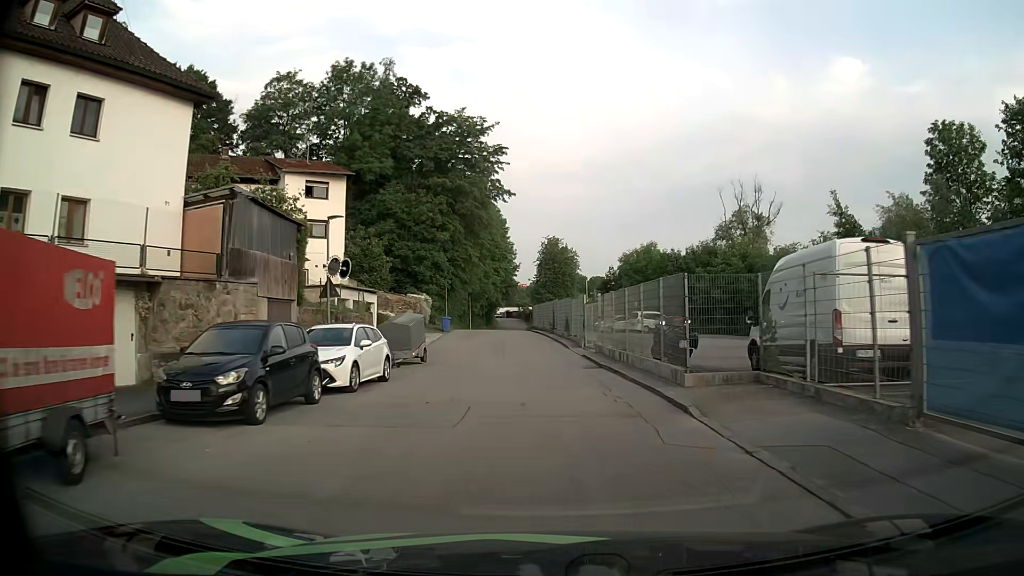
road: residential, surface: asphalt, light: Day
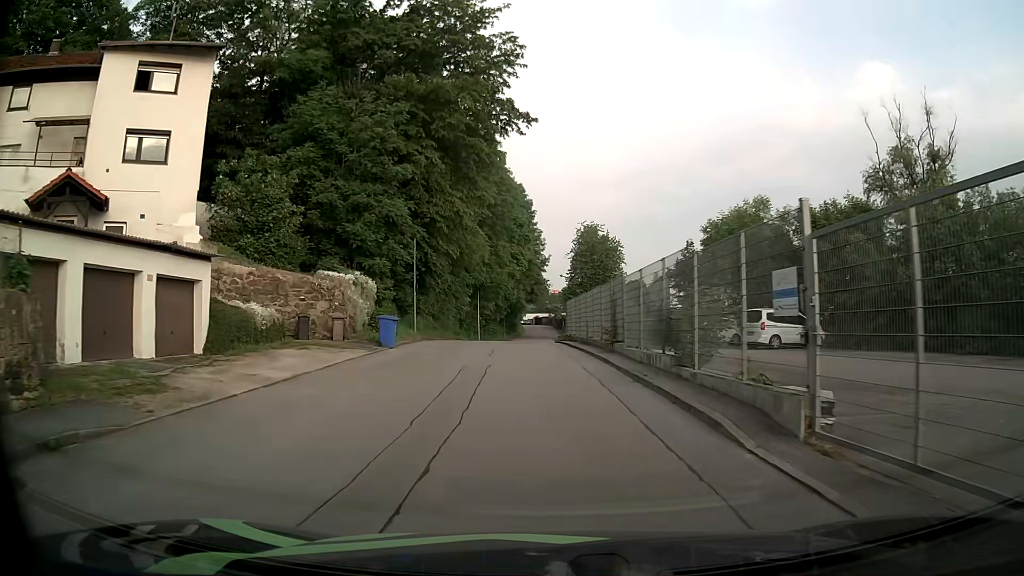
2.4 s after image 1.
(-0.4, +24.6) m; -3°
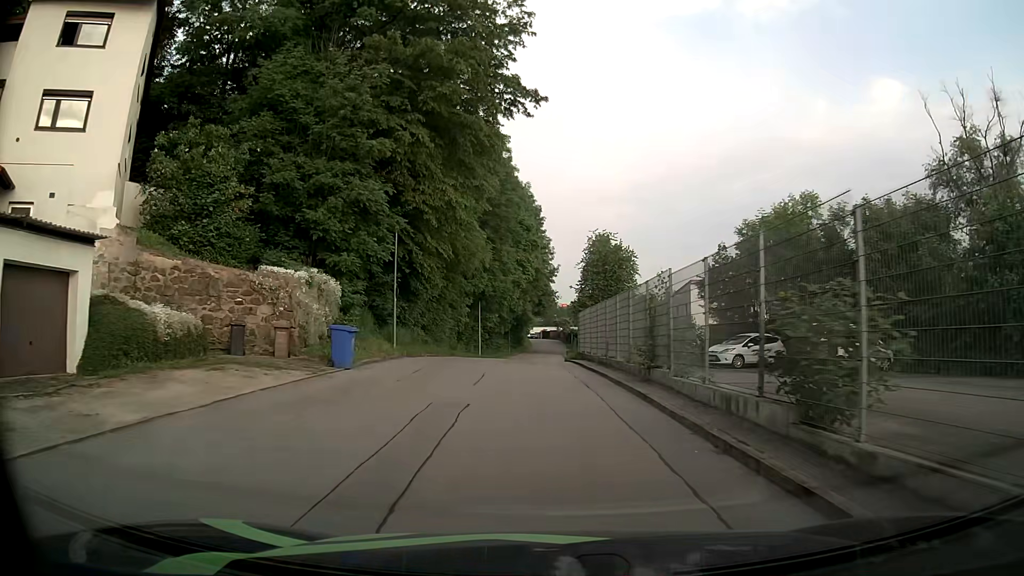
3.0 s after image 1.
(0.0, +5.9) m; 0°
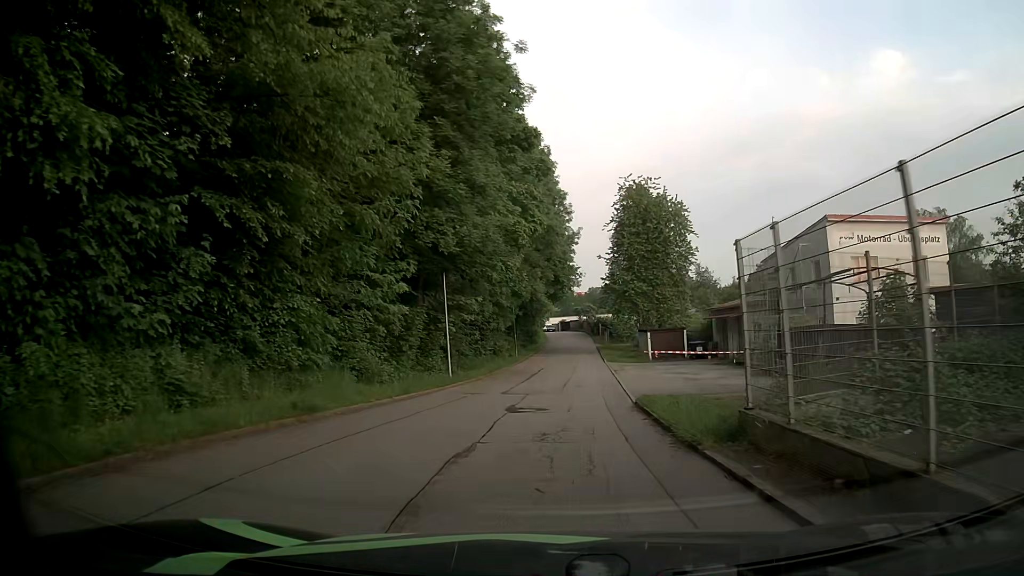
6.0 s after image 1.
(-0.4, +26.5) m; -2°
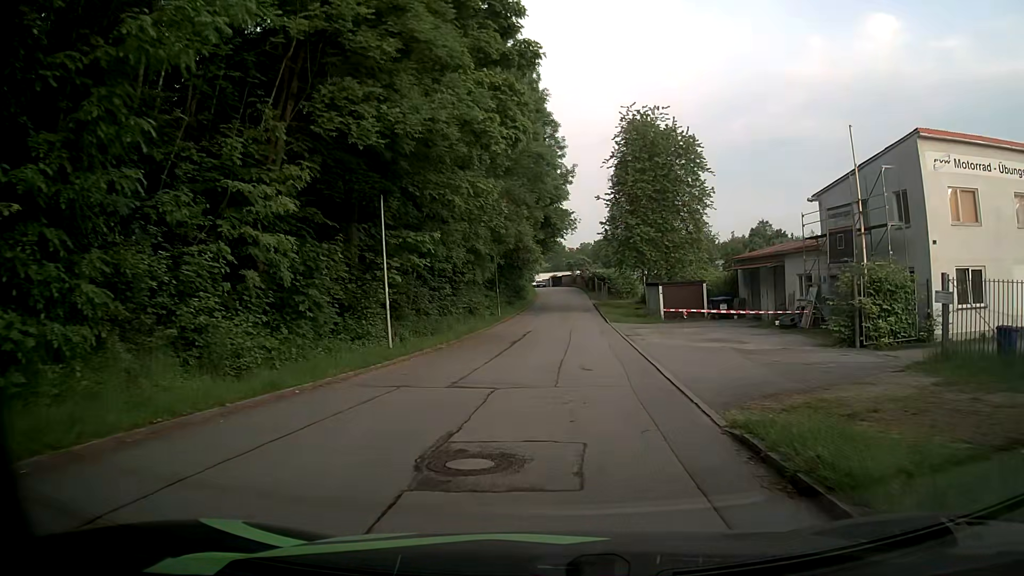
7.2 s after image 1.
(+0.1, +9.6) m; +3°
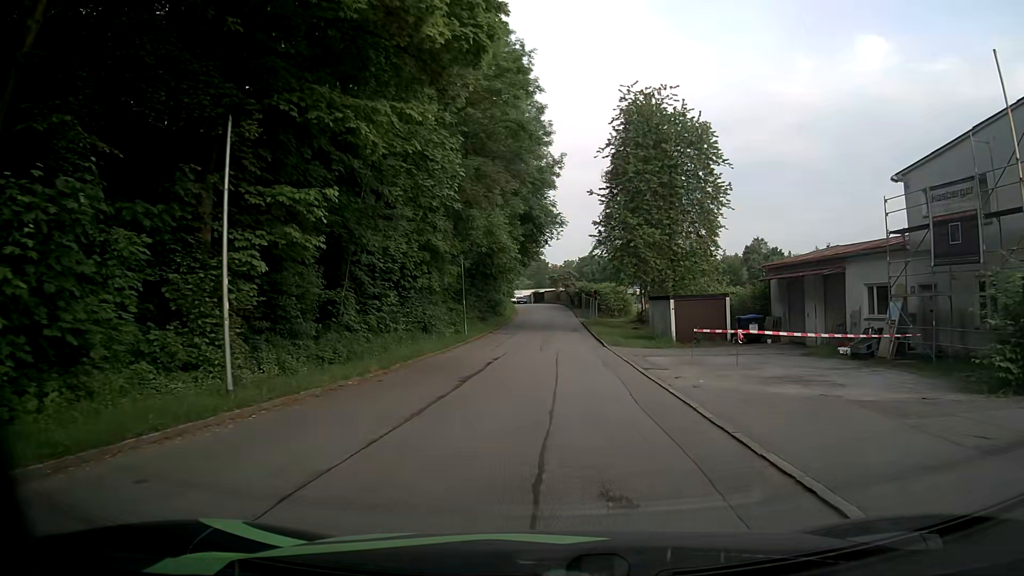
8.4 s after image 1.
(-0.1, +9.6) m; +1°
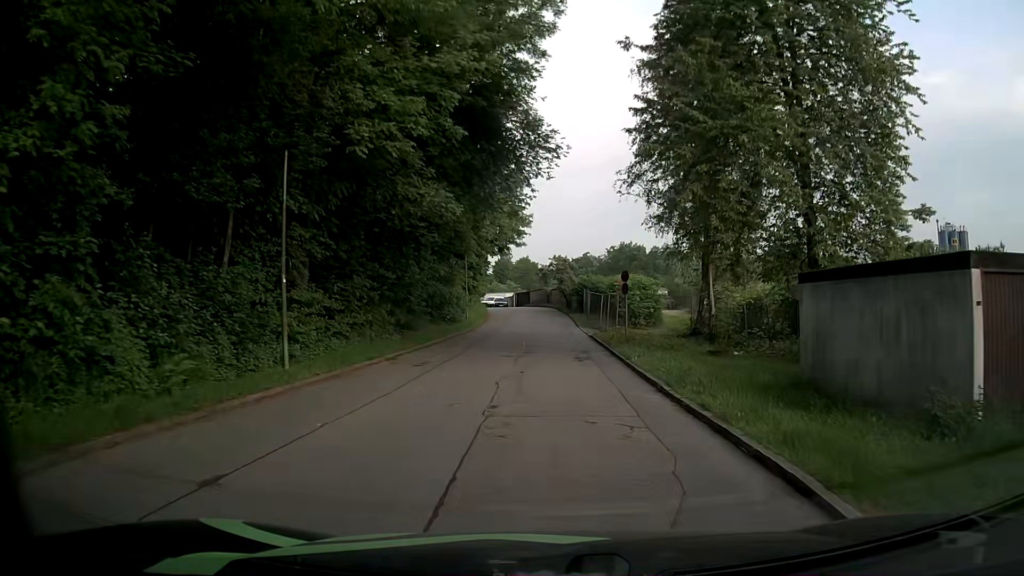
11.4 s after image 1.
(-0.1, +25.3) m; 0°
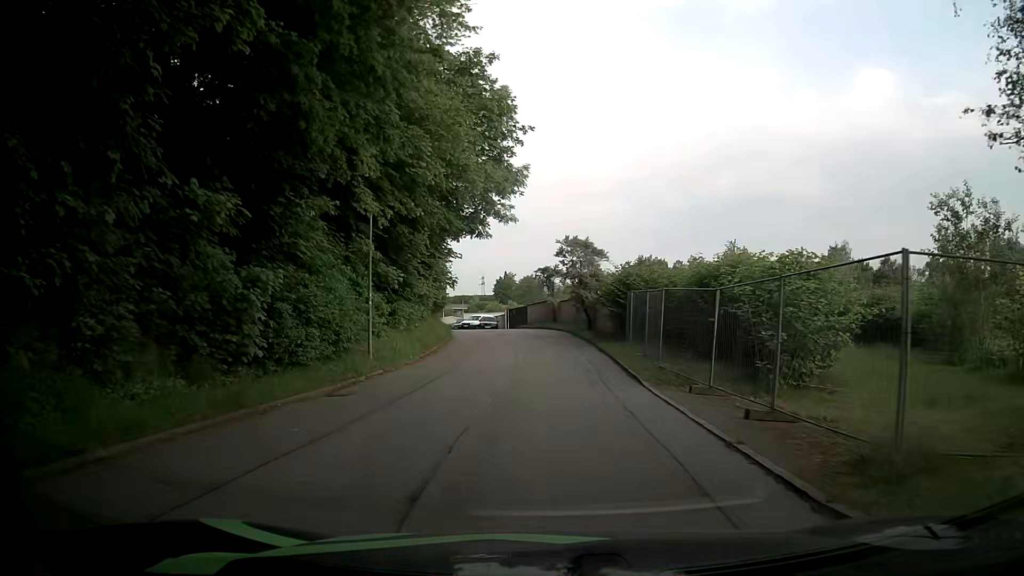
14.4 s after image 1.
(-0.2, +25.8) m; -2°
(0, +10) (0, +20) (0, +30) (-1, +40) (-3, +50) (-7, +59) (-11, +68) (-14, +78) (-16, +87) (-19, +97) m
